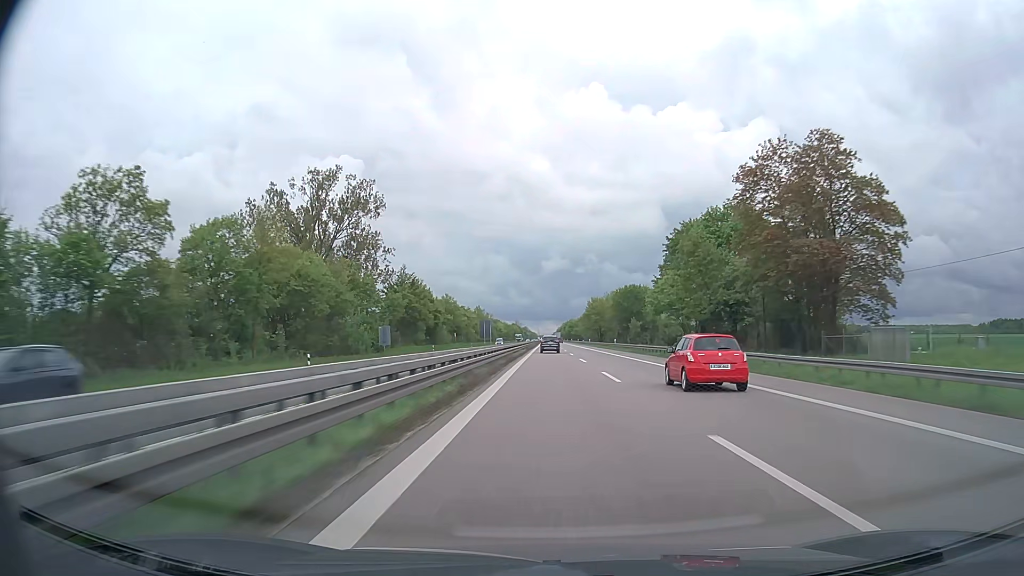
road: trunk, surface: asphalt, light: Day
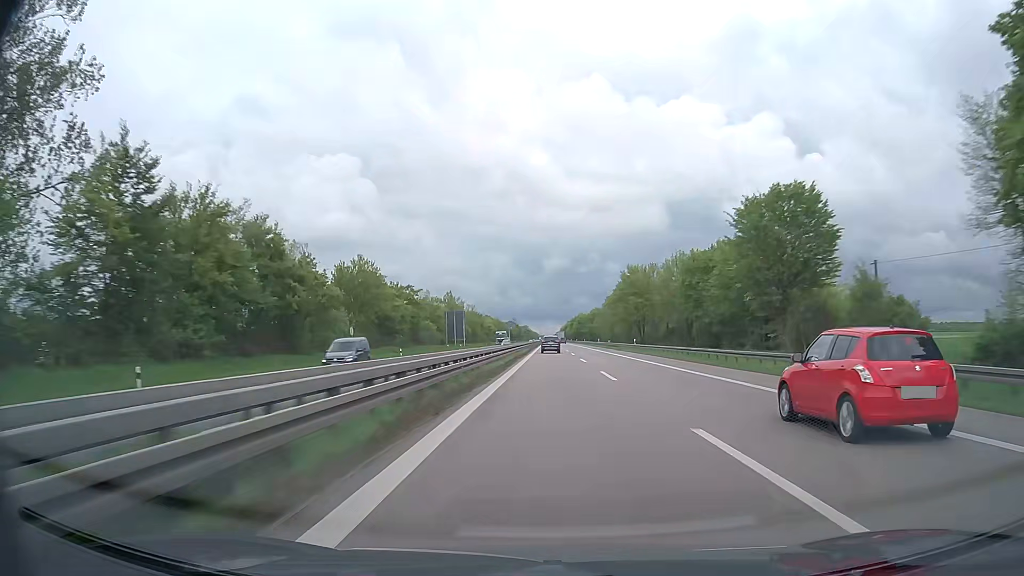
(+0.3, +71.1) m; 0°
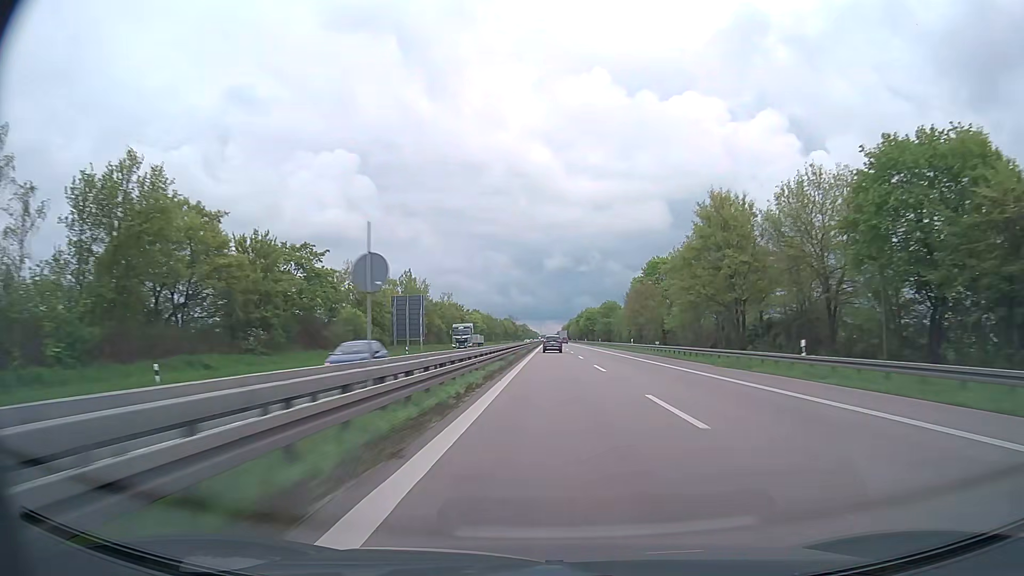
(-0.2, +47.8) m; 0°
(0, +10) (0, +20) (0, +30) (0, +40) (0, +50) (0, +60) (+1, +70) (+1, +80) (+1, +90) (+1, +100) m
